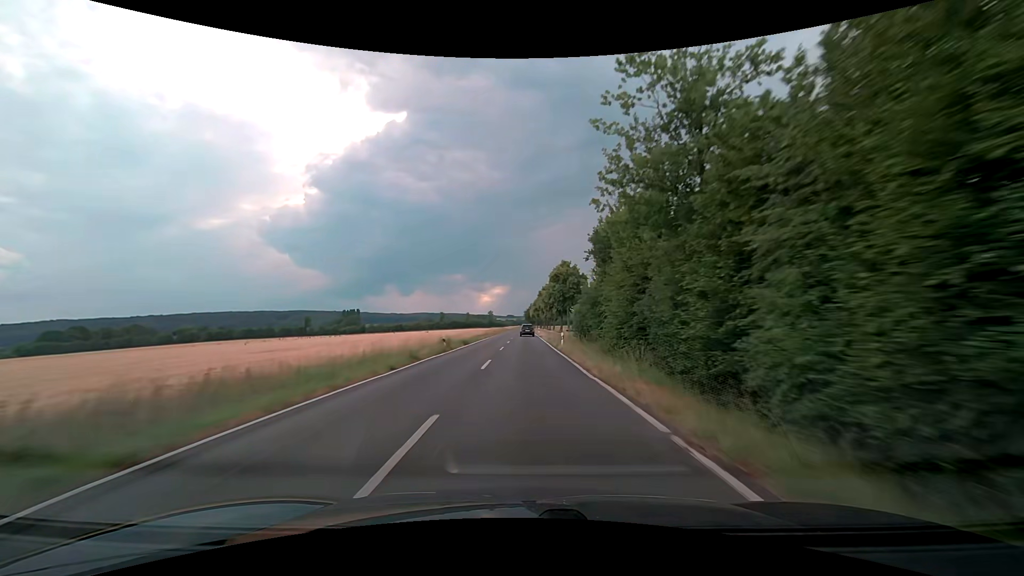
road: secondary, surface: asphalt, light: Day
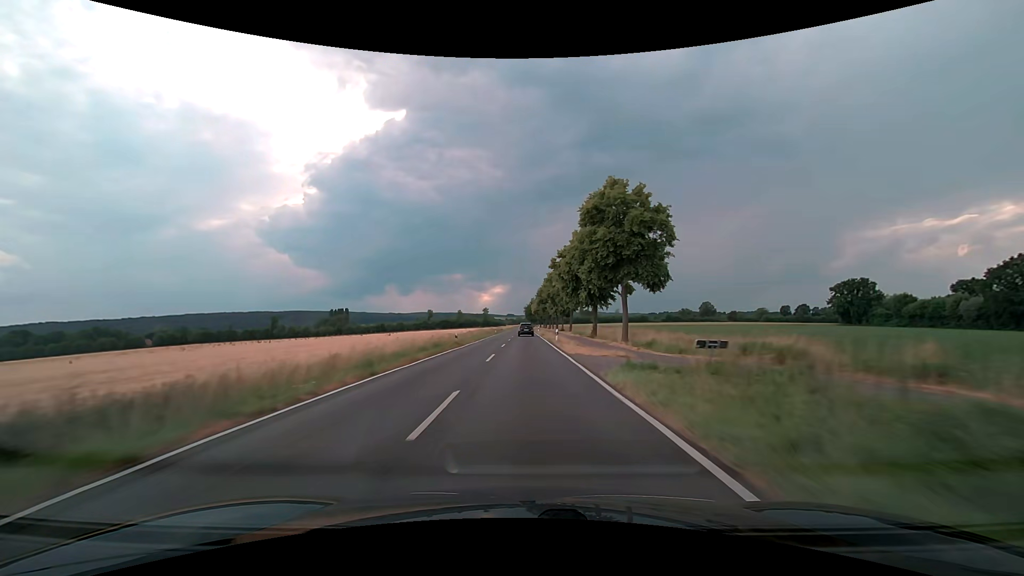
(+0.2, +45.0) m; 0°
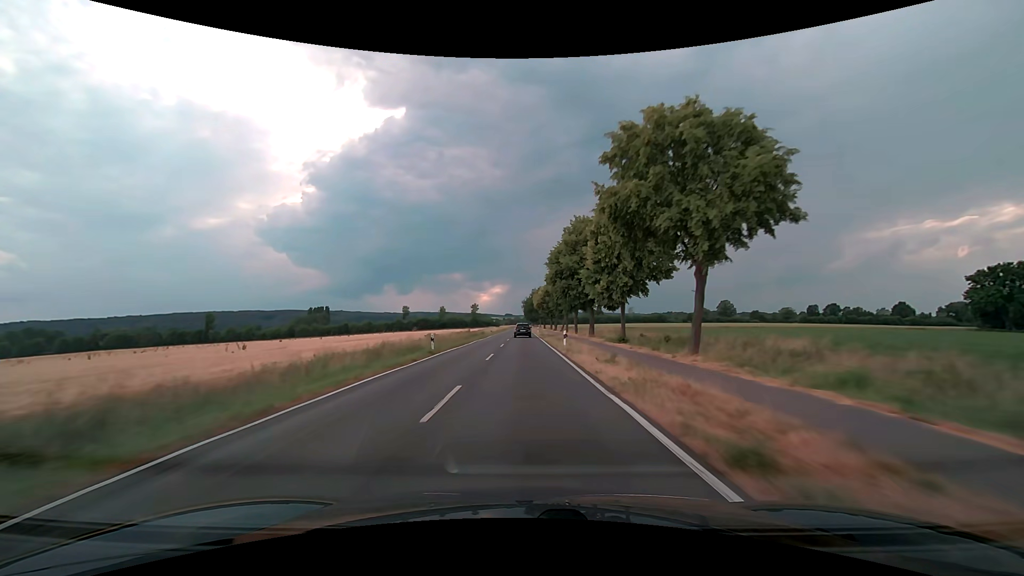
(+0.2, +58.7) m; 0°
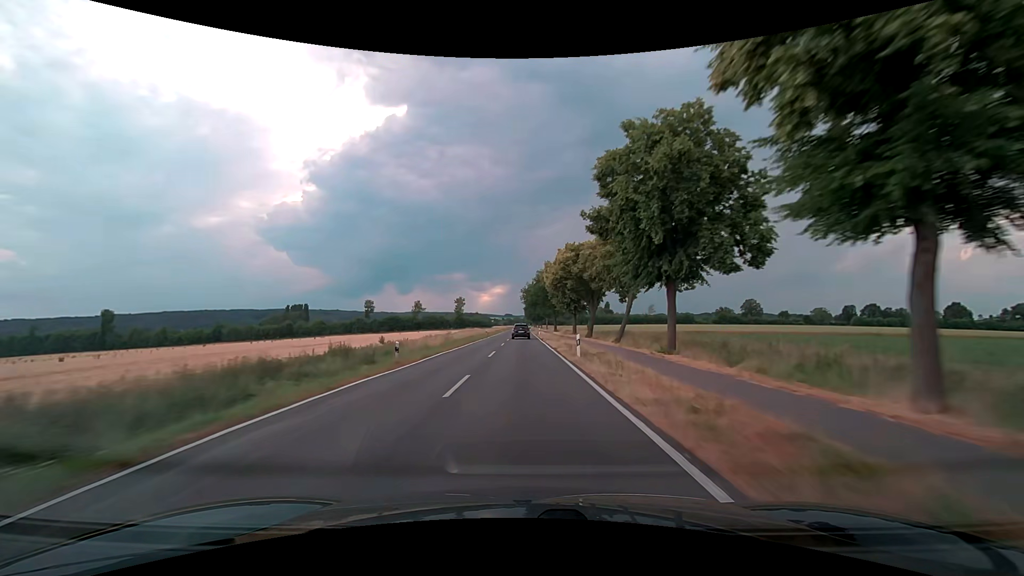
(0.0, +57.6) m; 0°
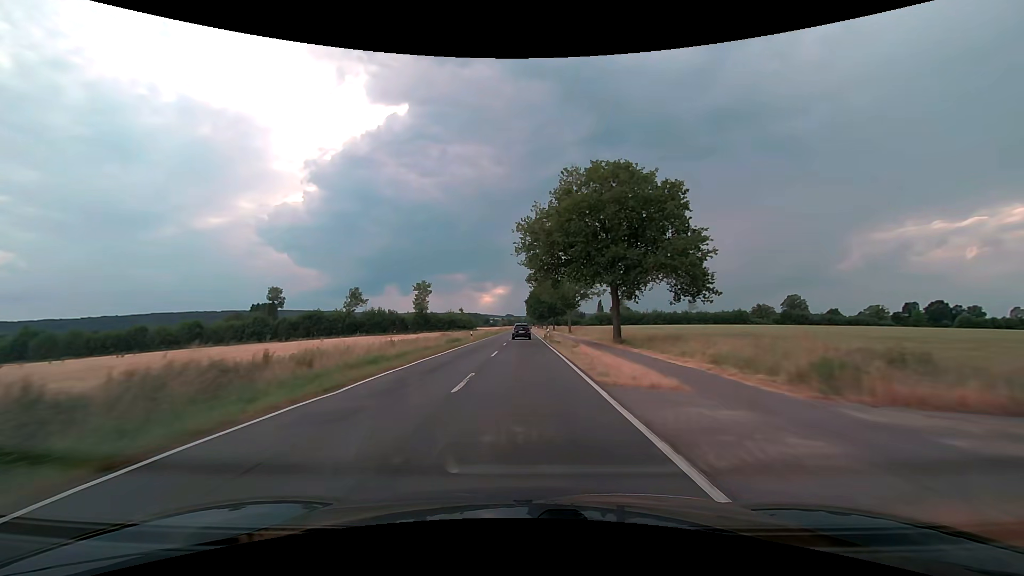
(+0.3, +71.3) m; 0°
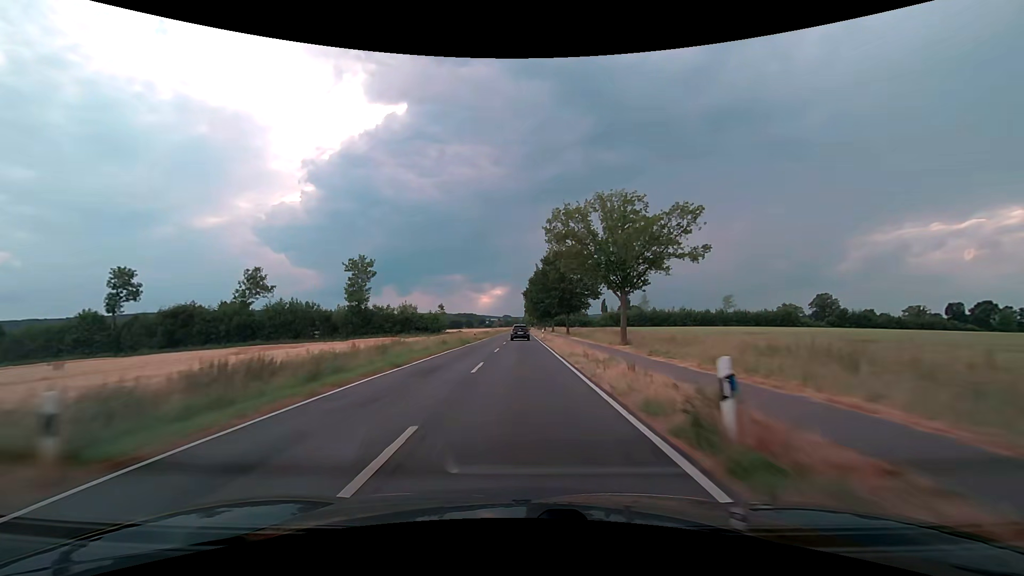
(+0.3, +43.3) m; +1°
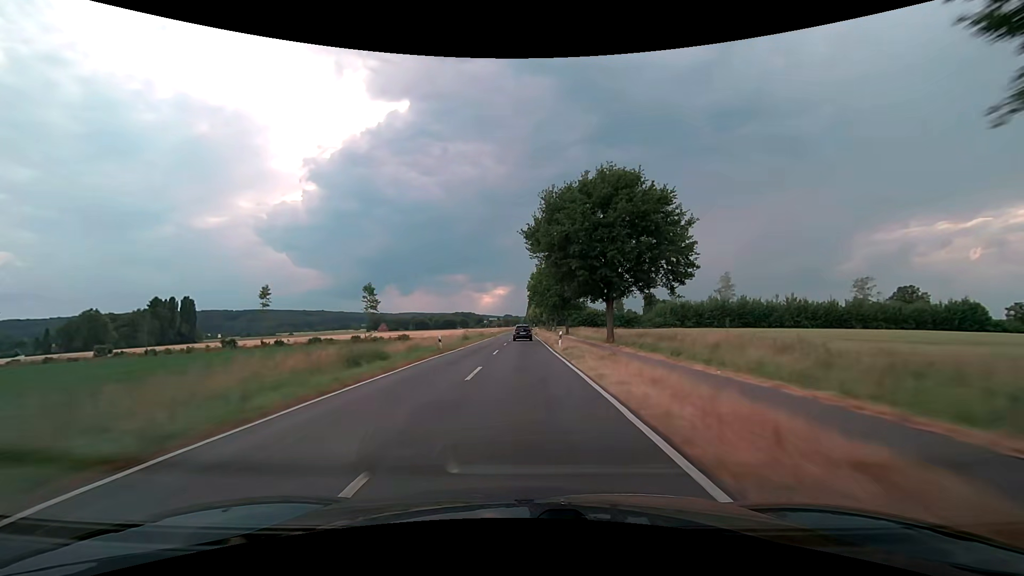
(-0.1, +74.0) m; 0°
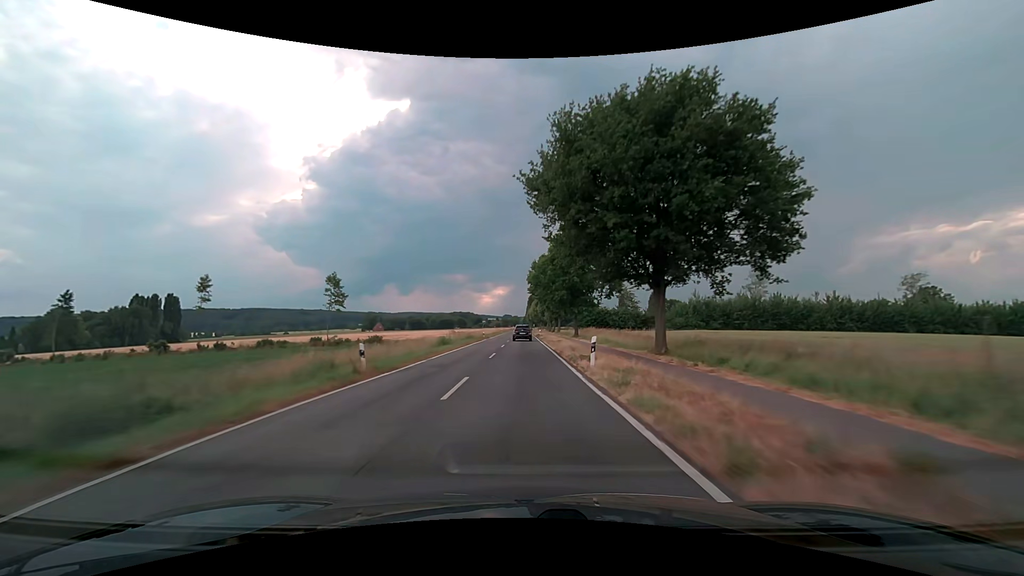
(0.0, +15.1) m; 0°
(0, +10) (0, +20) (0, +30) (0, +40) (0, +50) (0, +60) (0, +70) (0, +80) (0, +90) (0, +100) m
